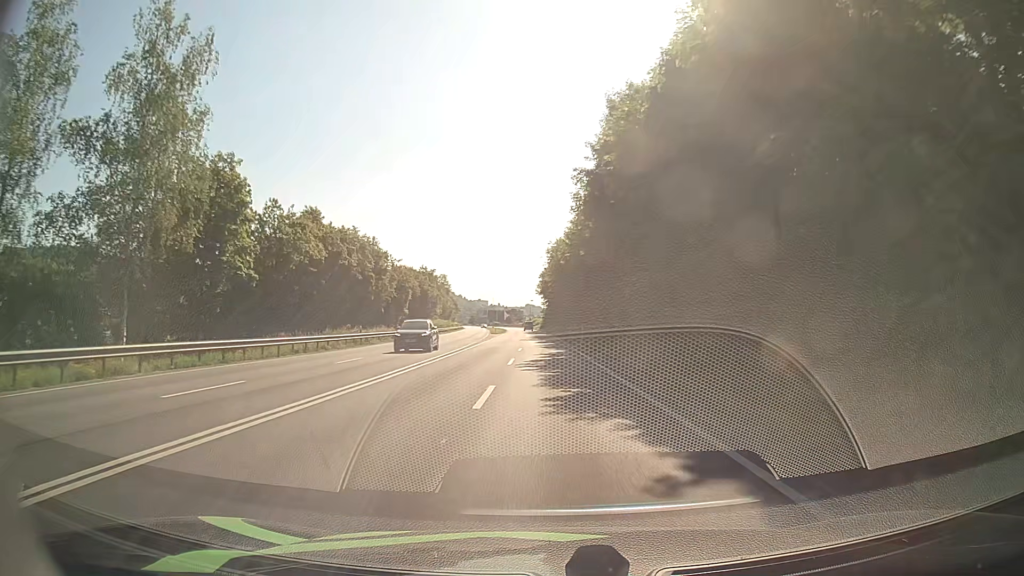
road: primary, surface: asphalt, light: Day
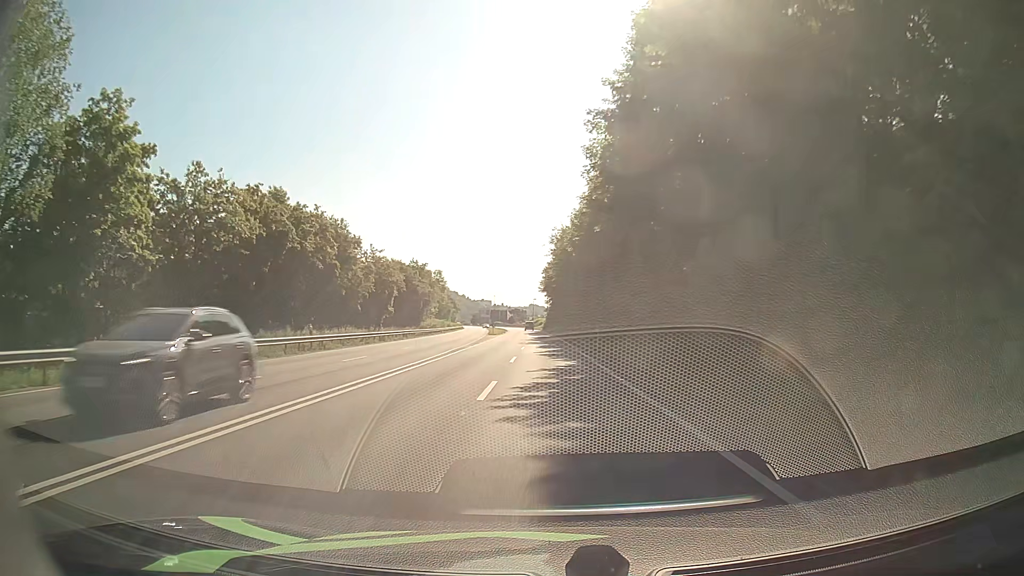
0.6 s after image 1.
(0.0, +10.8) m; 0°
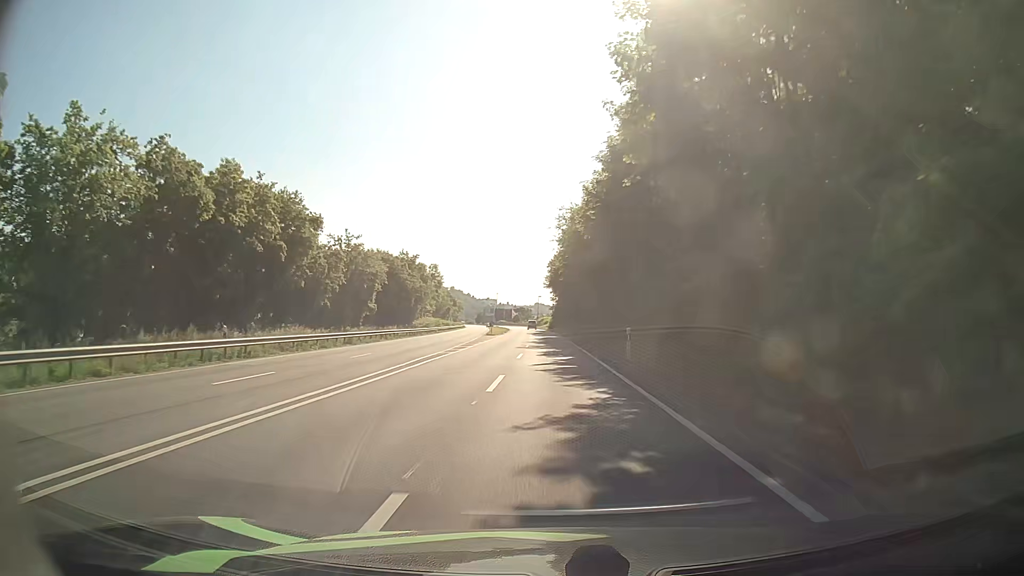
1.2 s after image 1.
(-0.1, +10.8) m; -1°
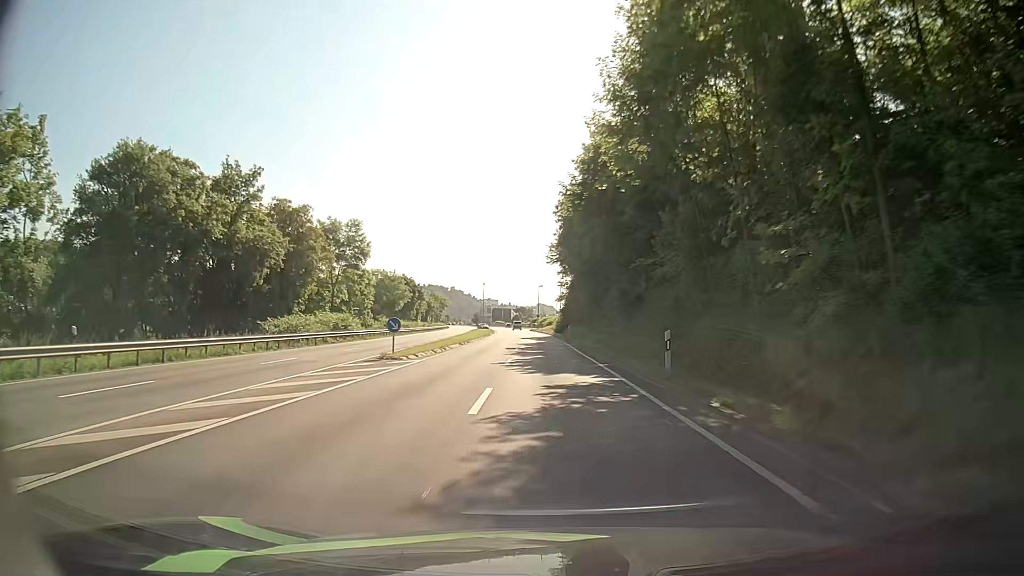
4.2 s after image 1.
(-0.3, +51.9) m; 0°
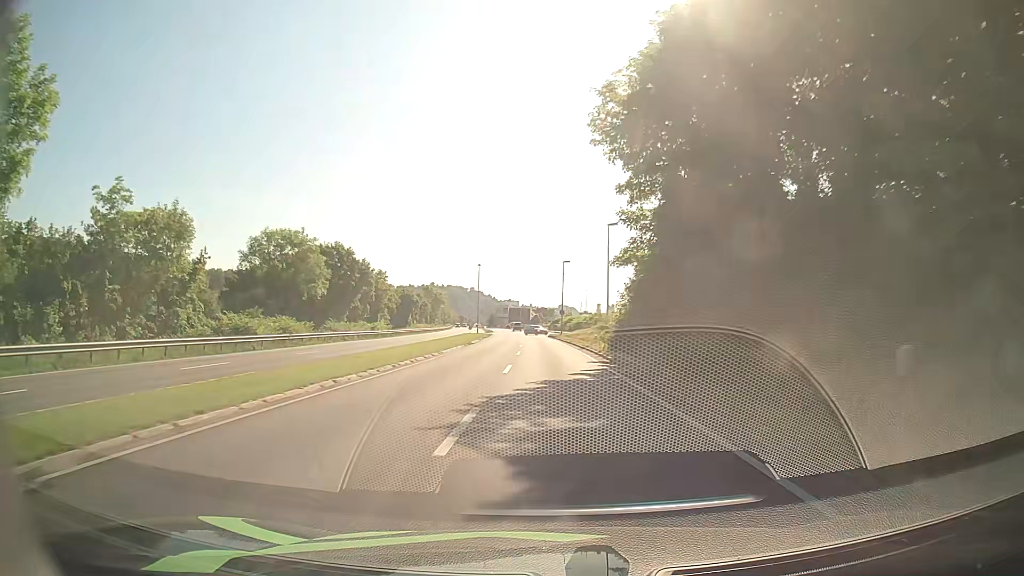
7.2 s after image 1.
(-0.9, +51.3) m; -2°
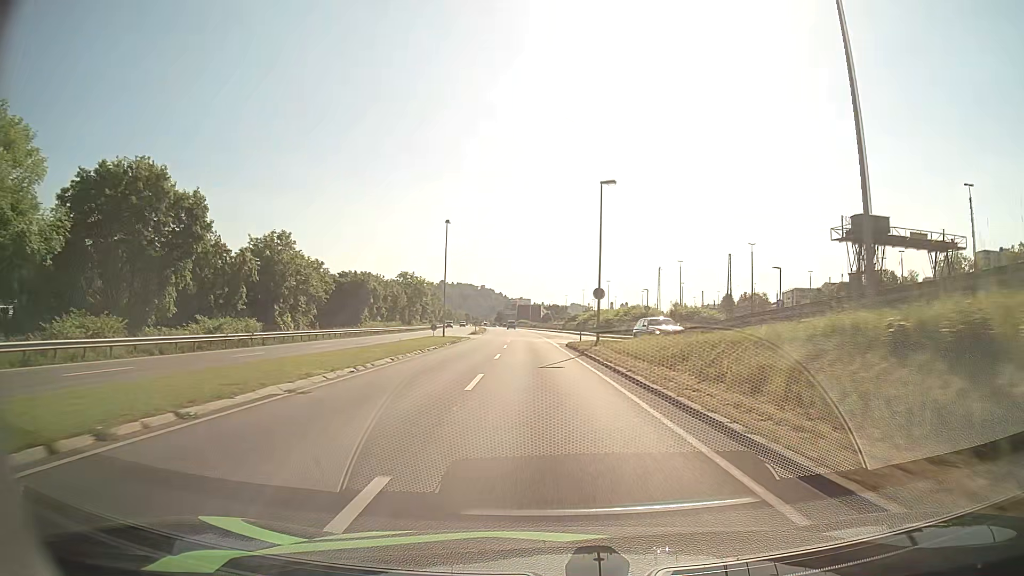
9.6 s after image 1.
(-0.2, +41.3) m; -1°
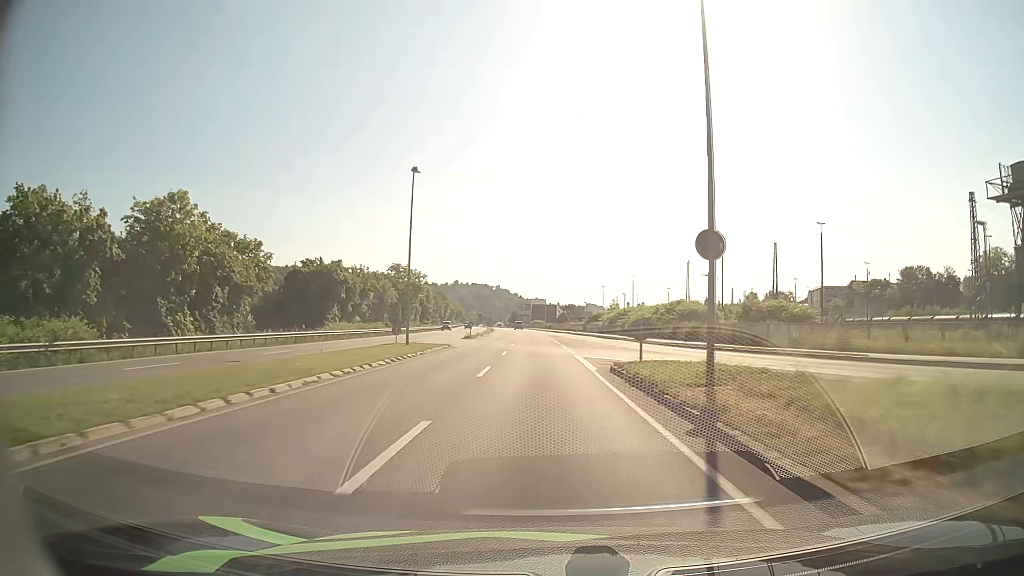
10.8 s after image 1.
(-0.2, +20.7) m; -1°
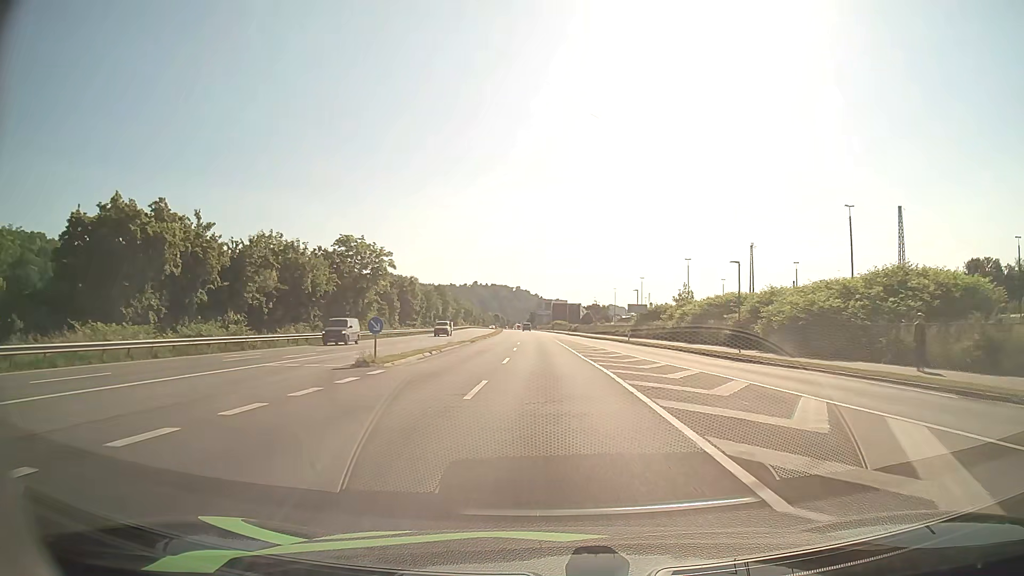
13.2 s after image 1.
(-0.7, +41.3) m; -2°
(0, +10) (0, +20) (0, +30) (0, +40) (-1, +50) (-1, +60) (-1, +70) (-2, +80) (-2, +90) (-3, +100) m
